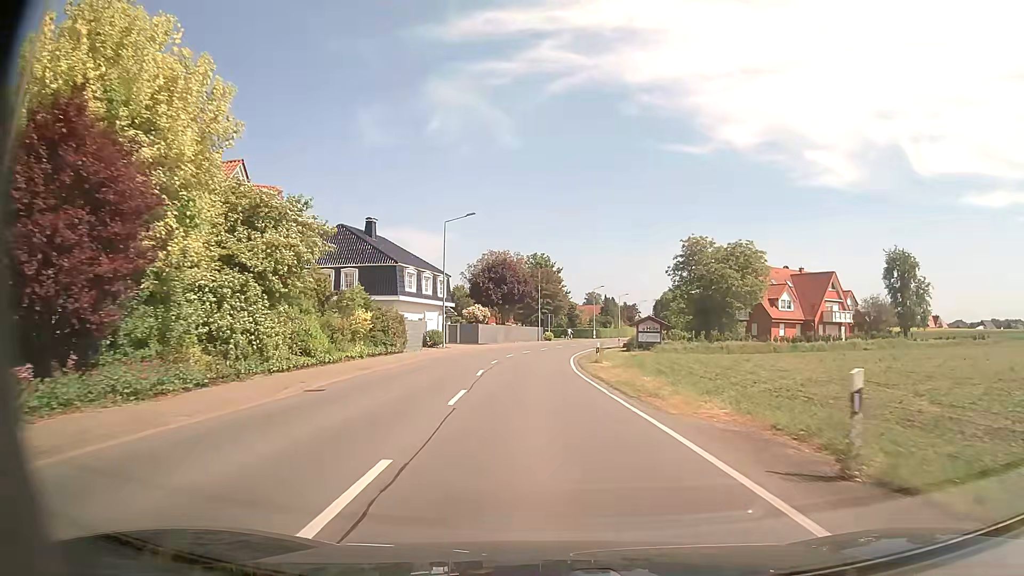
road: secondary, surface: asphalt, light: Day
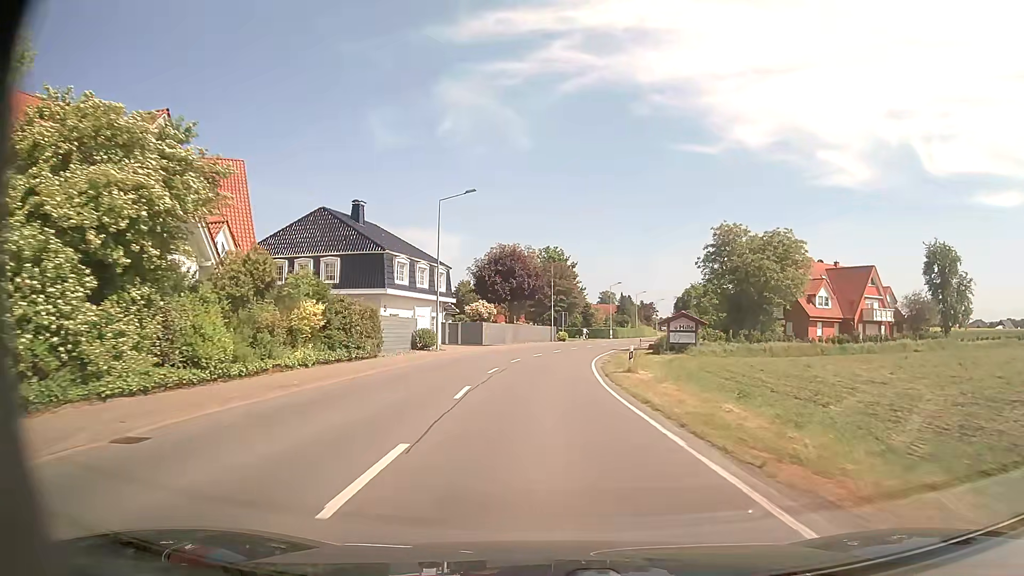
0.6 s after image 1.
(-0.1, +8.1) m; -1°
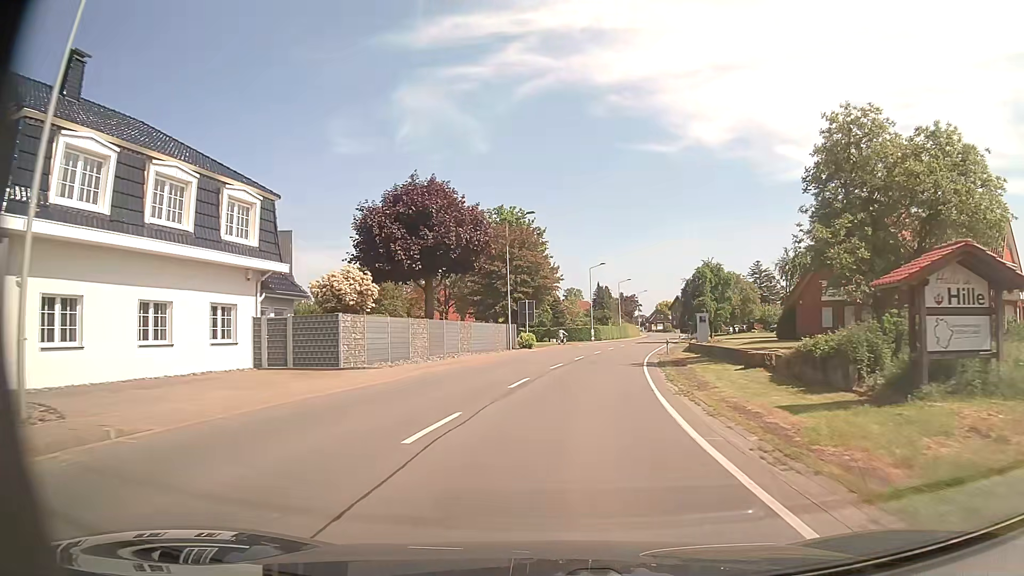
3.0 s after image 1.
(+0.4, +32.4) m; +3°
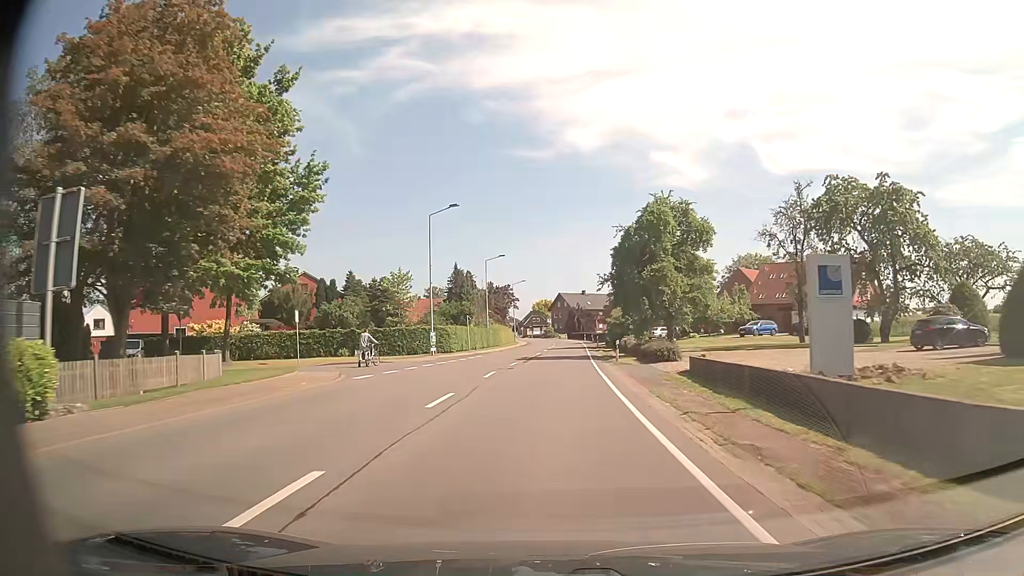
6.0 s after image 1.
(+4.4, +40.9) m; +11°
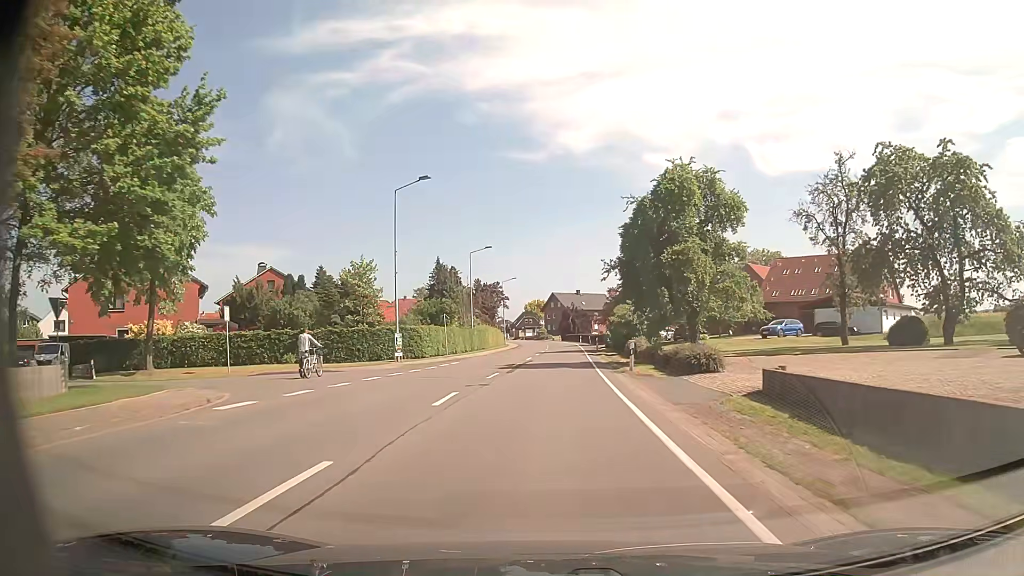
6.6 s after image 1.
(+0.1, +8.4) m; 0°
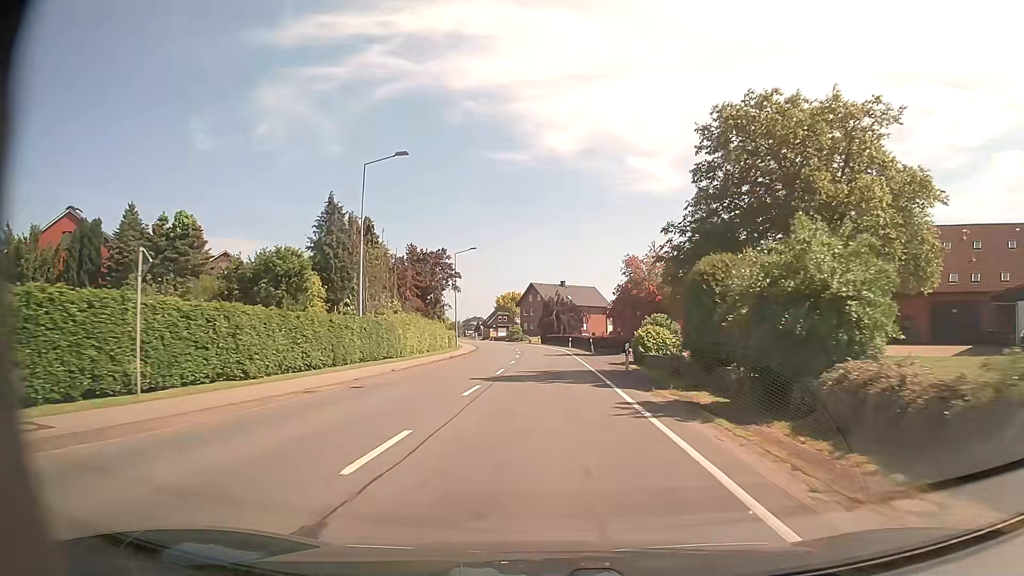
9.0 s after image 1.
(+0.5, +33.7) m; +2°
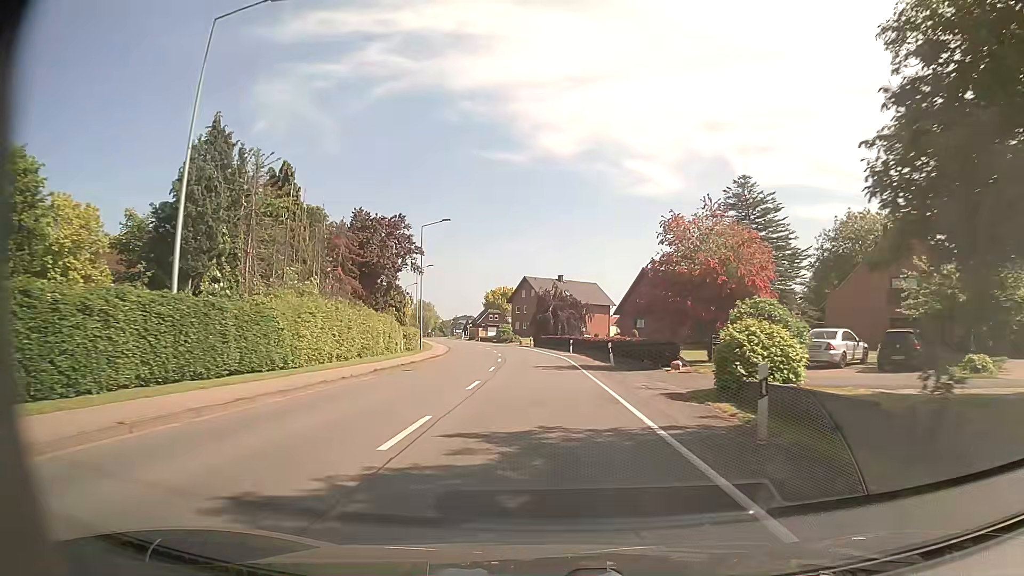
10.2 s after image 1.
(+0.1, +16.4) m; +1°
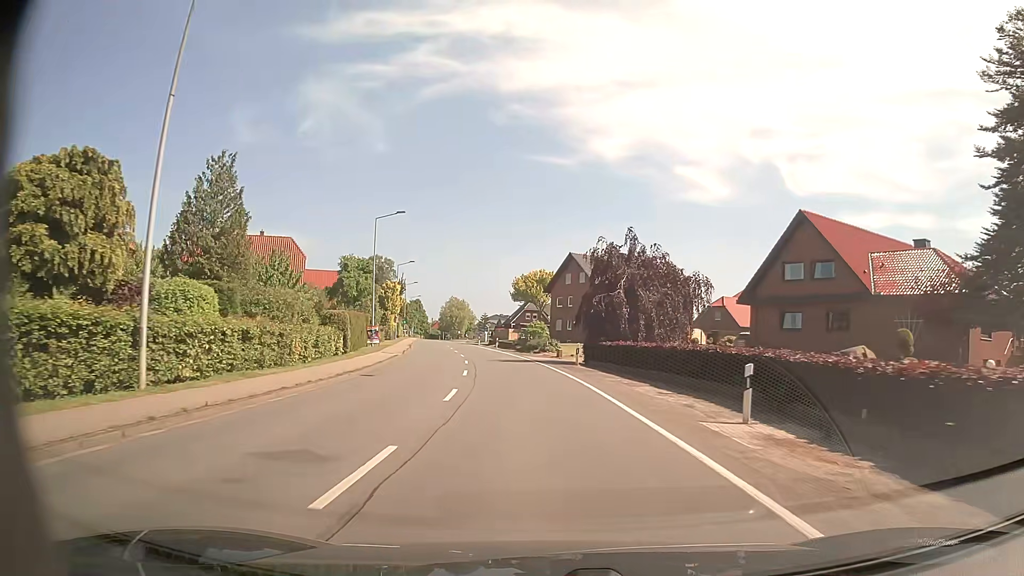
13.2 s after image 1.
(-0.8, +39.2) m; -4°
(0, +10) (-1, +20) (-2, +30) (-3, +40) (-5, +50) (-6, +60) (-8, +69) (-10, +79) (-12, +89) (-14, +99) m
